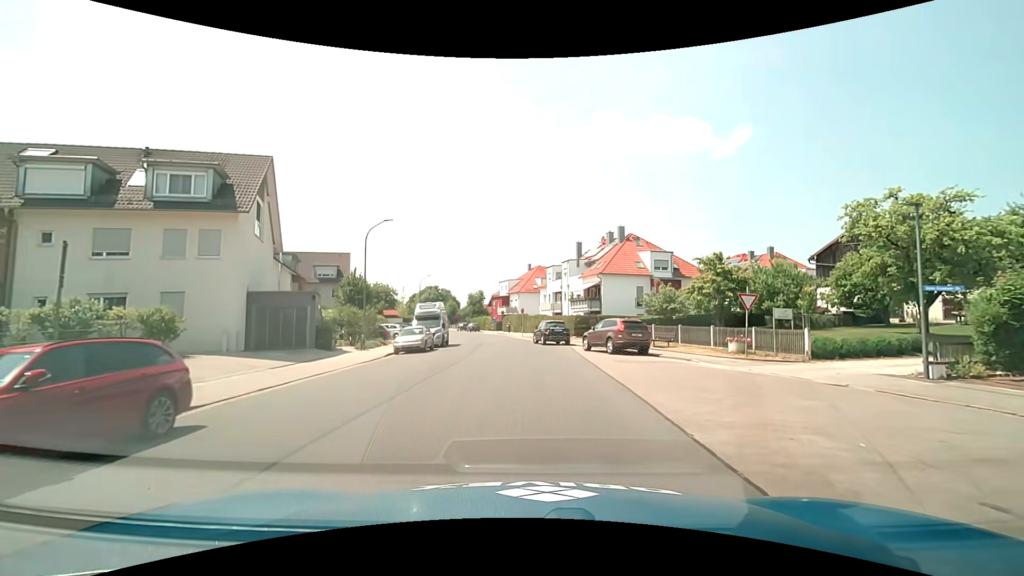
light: Day
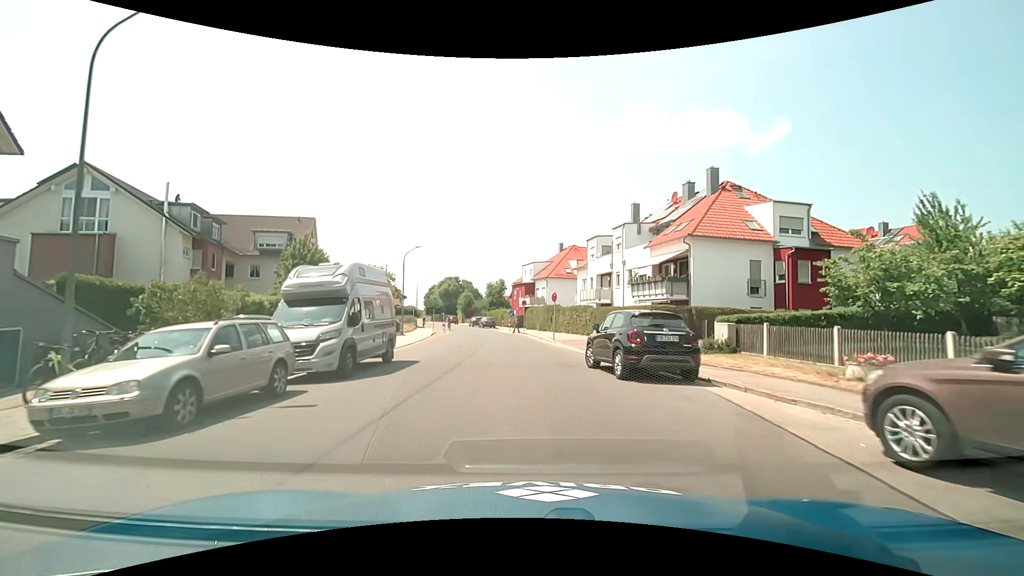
(-0.5, +20.8) m; -3°
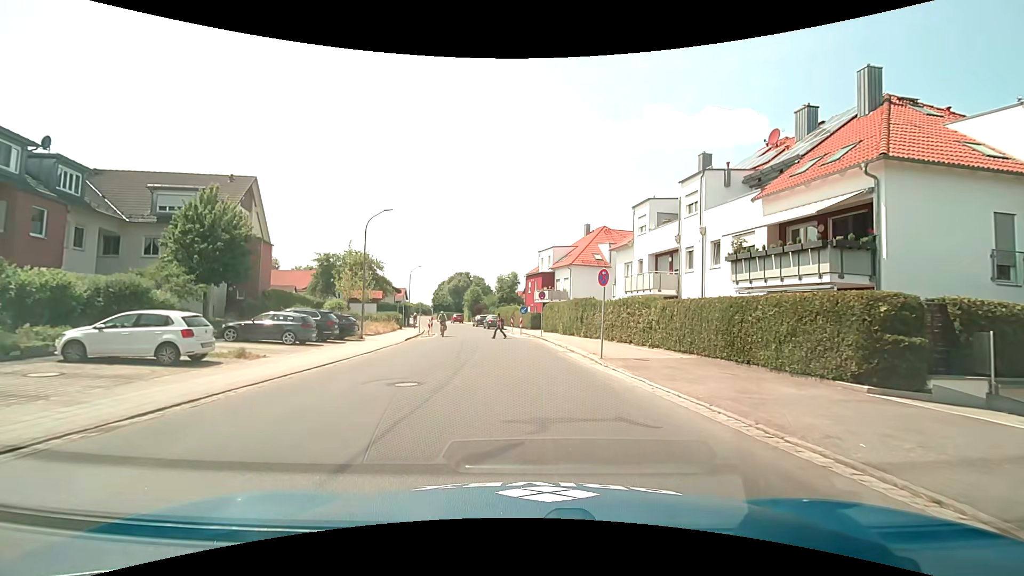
(-0.3, +14.2) m; -2°
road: tertiary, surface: asphalt
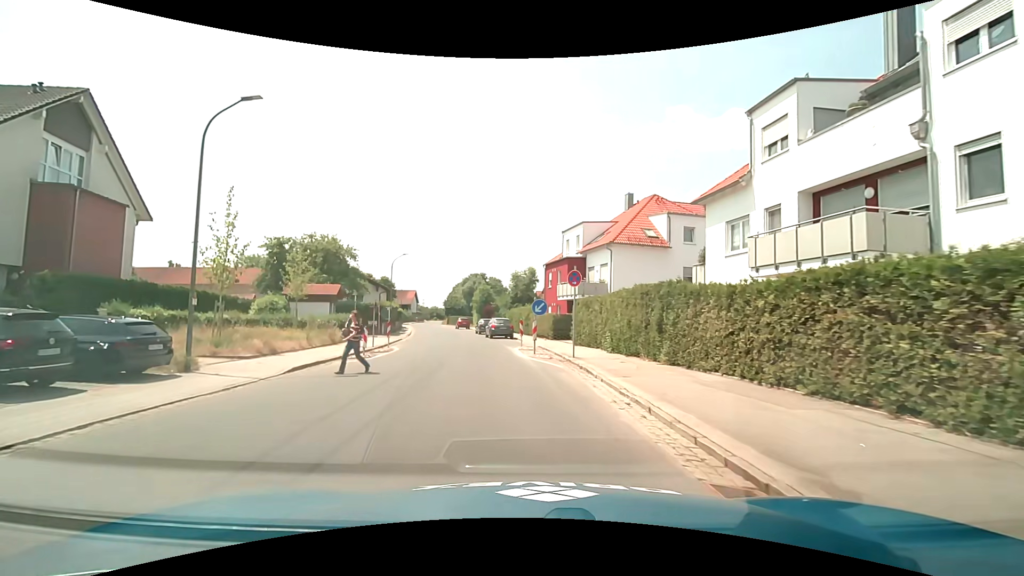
(+0.1, +16.4) m; -3°
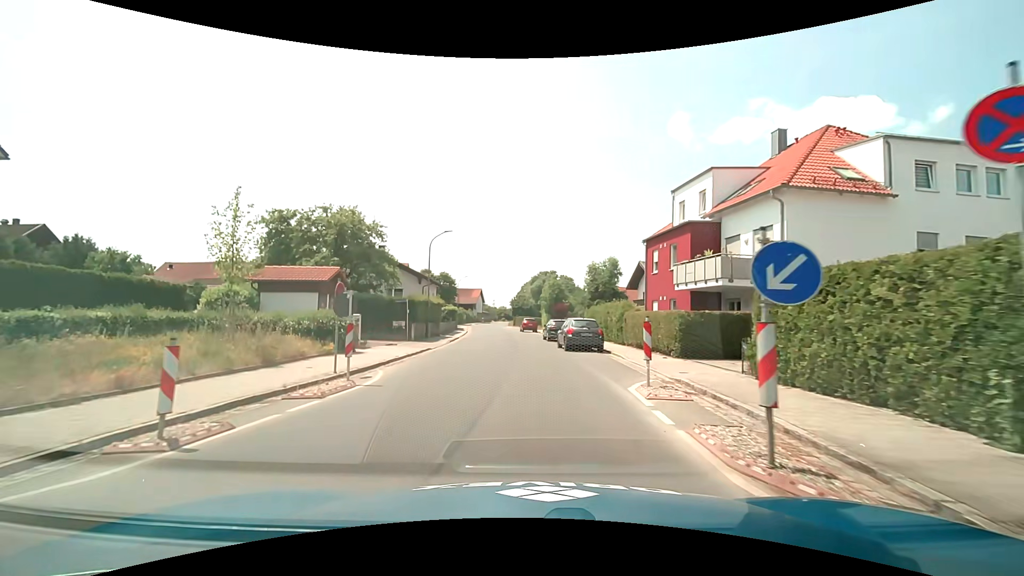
(-0.9, +14.0) m; -7°
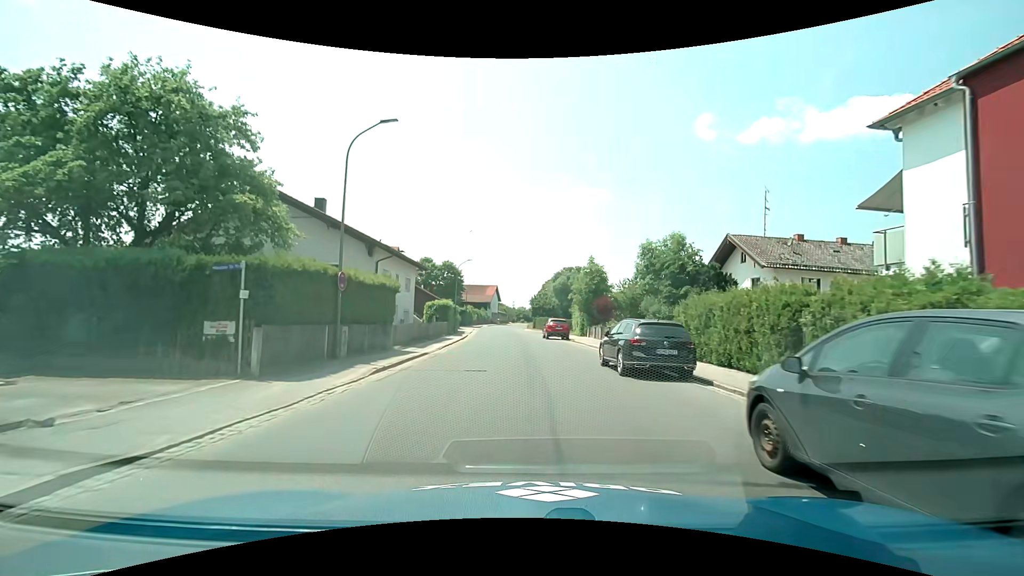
(-0.5, +20.5) m; -2°
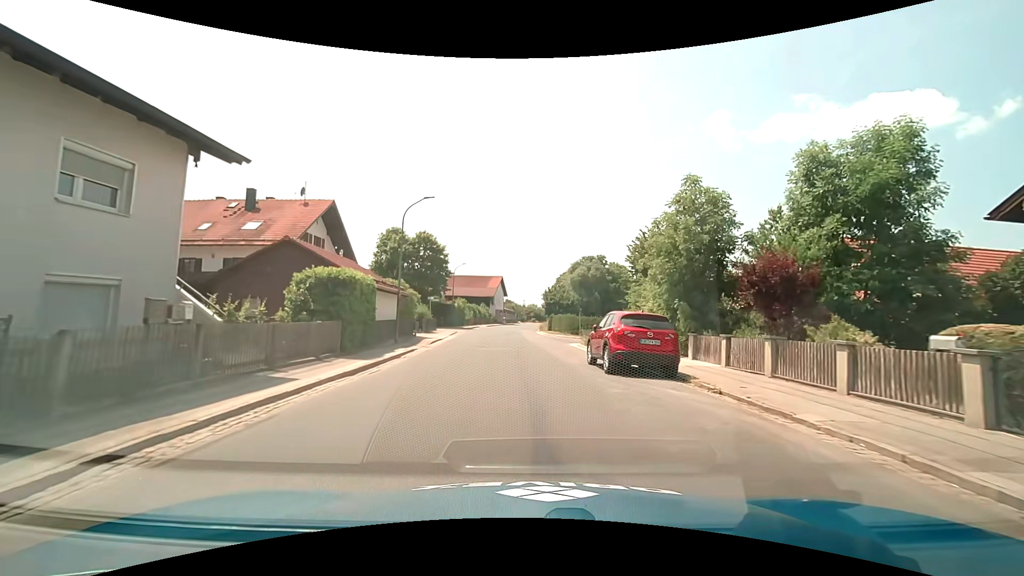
(-0.2, +26.7) m; -1°
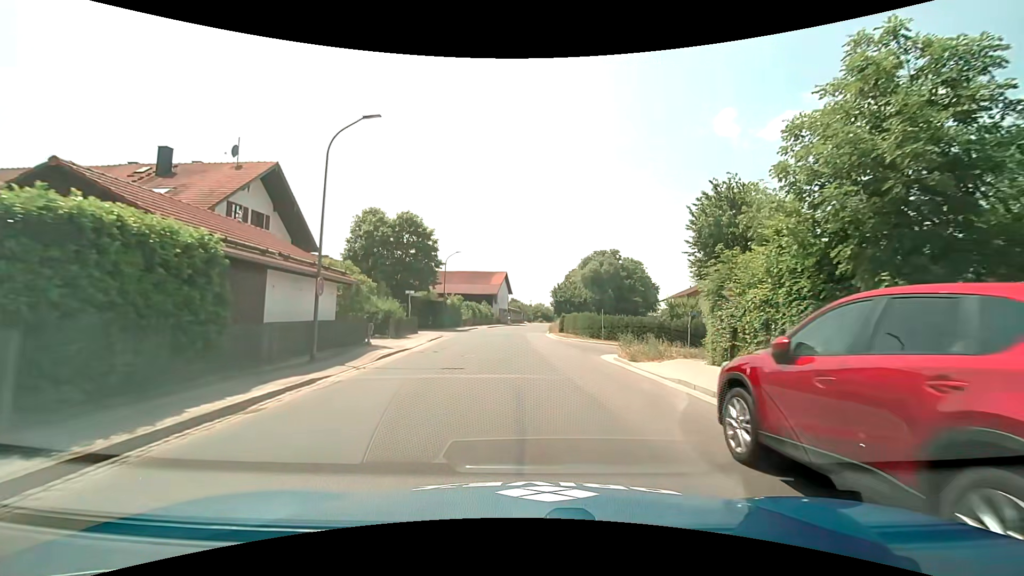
(-0.2, +10.8) m; -1°
(0, +10) (0, +20) (0, +30) (0, +40) (0, +50) (0, +60) (+1, +70) (+2, +80) (+3, +90) (+3, +100) m
